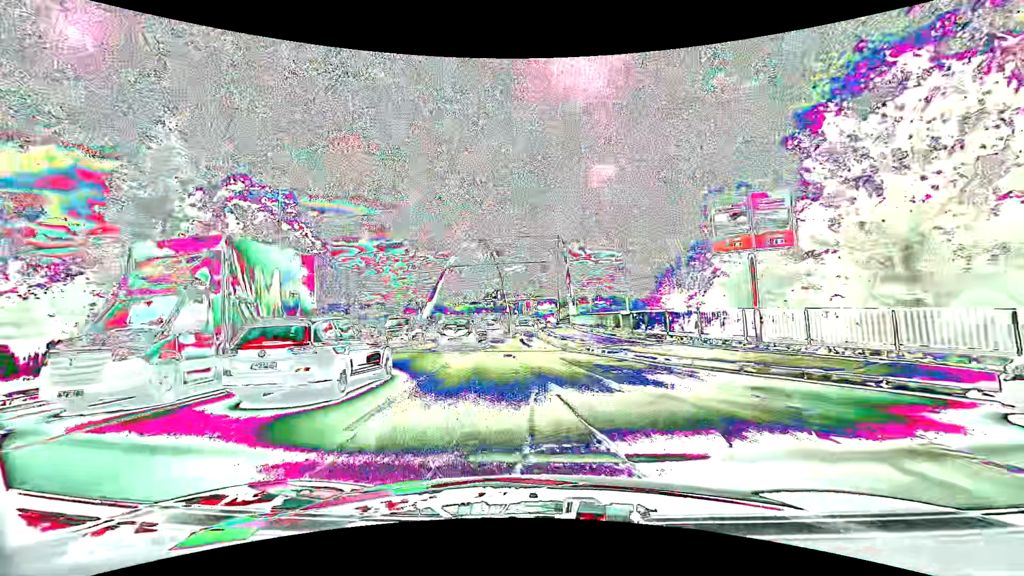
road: primary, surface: asphalt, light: Day
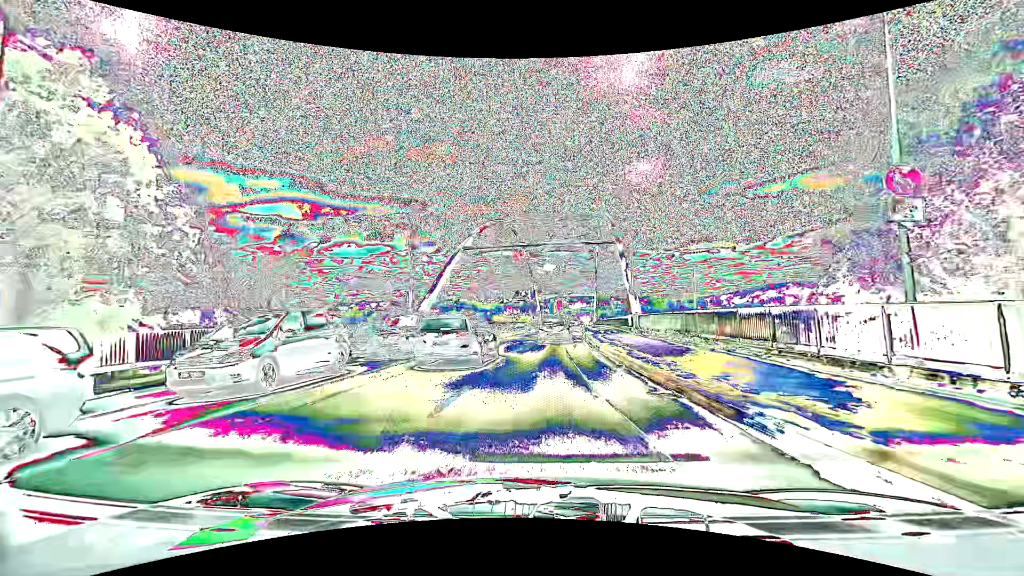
(-1.0, +17.8) m; -4°
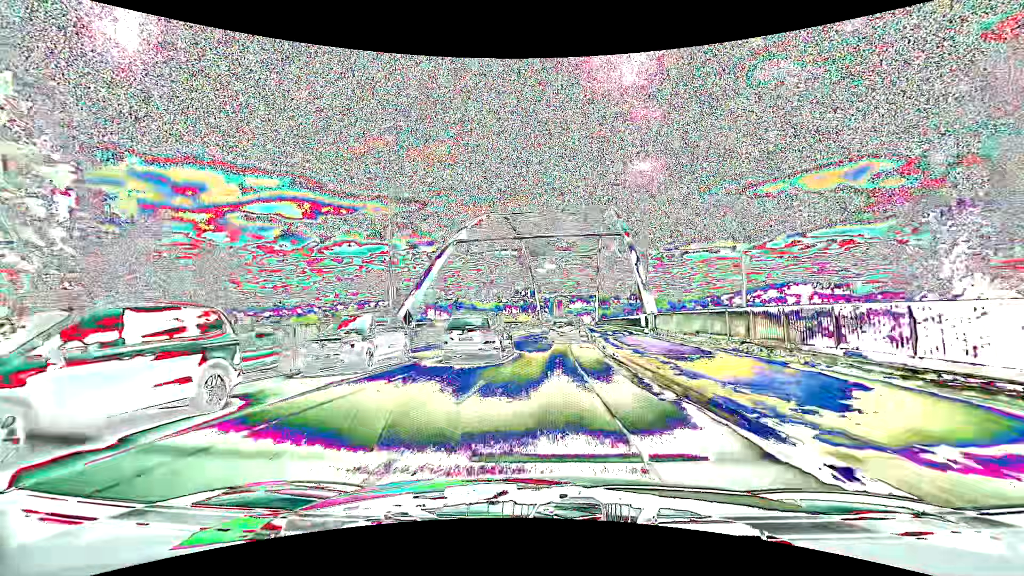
(0.0, +5.0) m; +1°
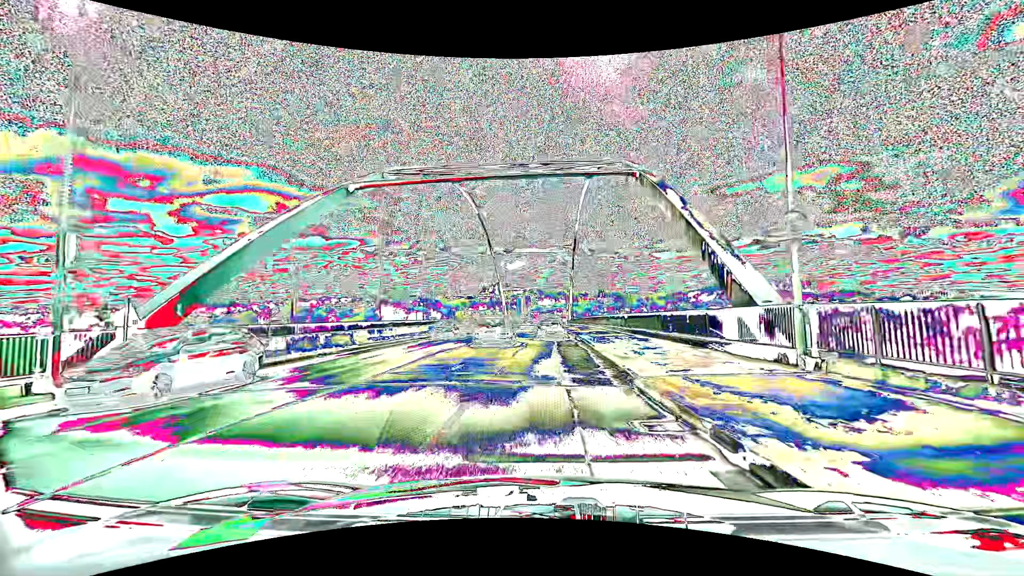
(+0.6, +20.7) m; +3°
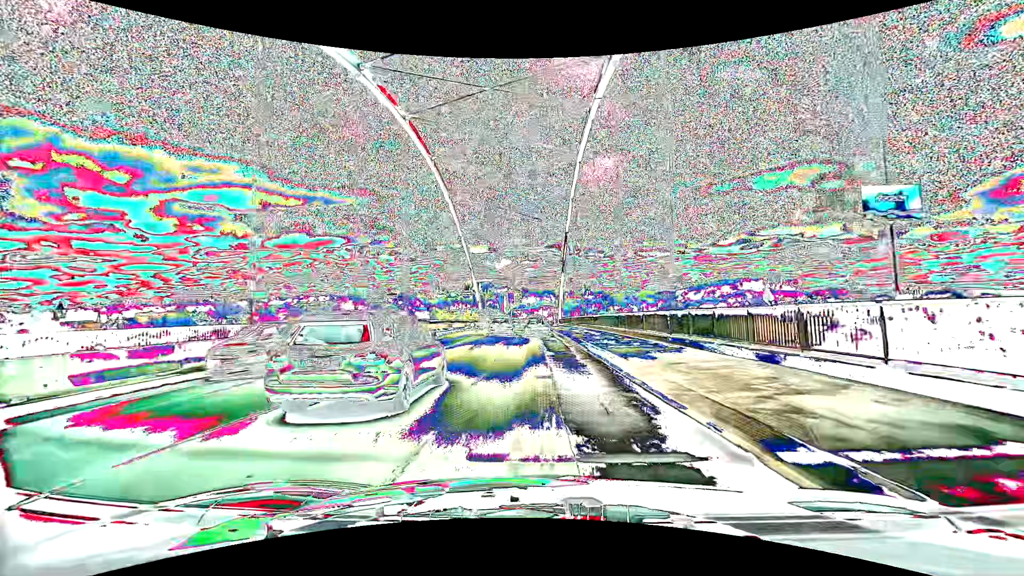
(+0.4, +26.2) m; +2°
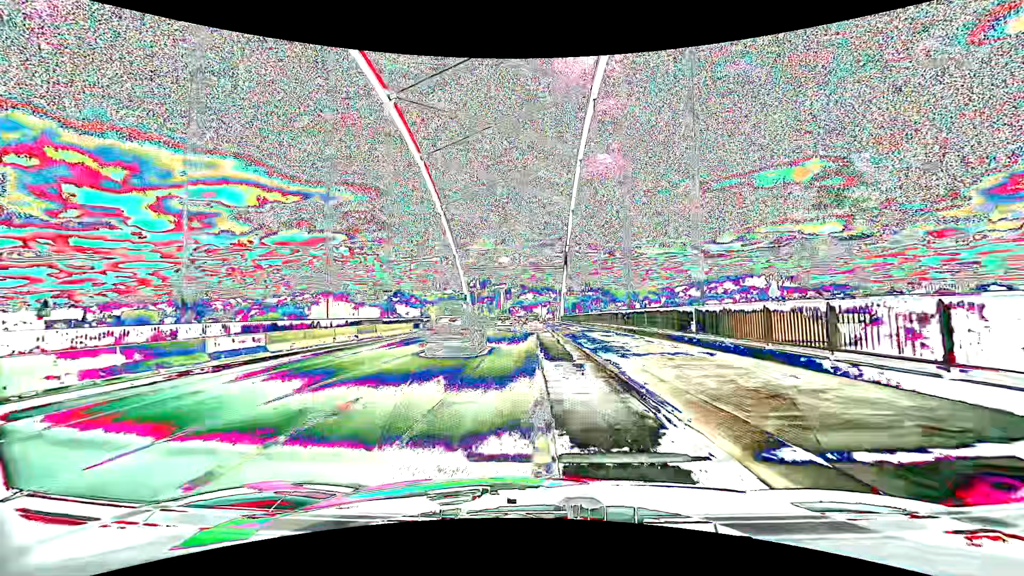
(0.0, +15.9) m; 0°
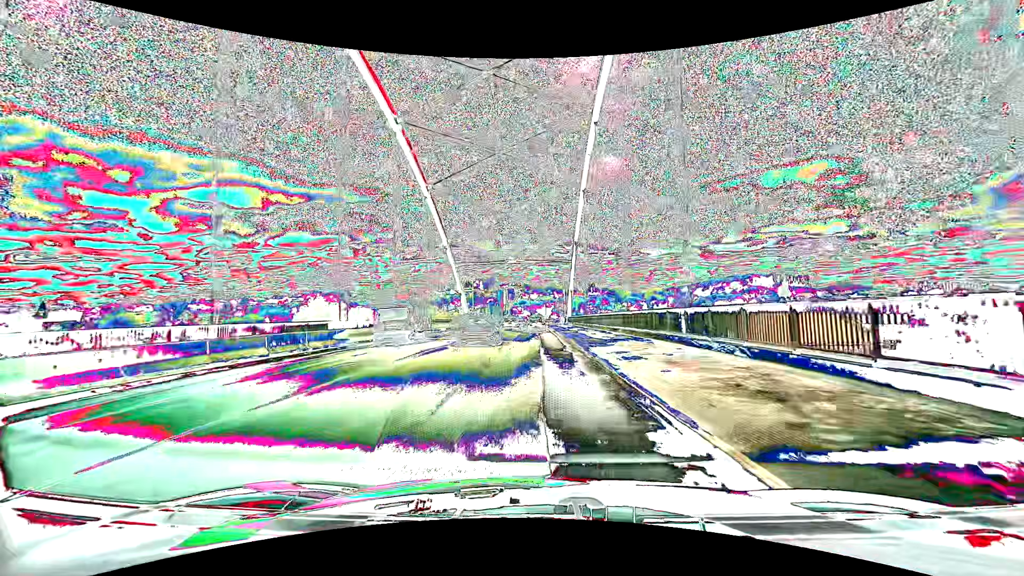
(-0.1, +10.7) m; -1°
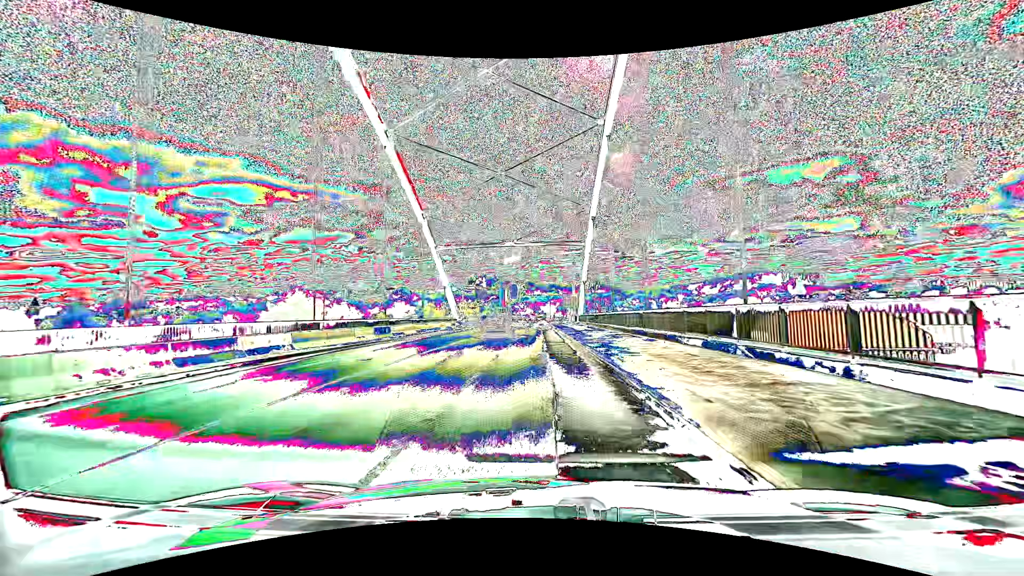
(-0.1, +16.2) m; -1°
(0, +10) (0, +20) (0, +30) (0, +40) (0, +50) (+1, +60) (+1, +70) (+1, +80) (+1, +90) (+2, +100) m
